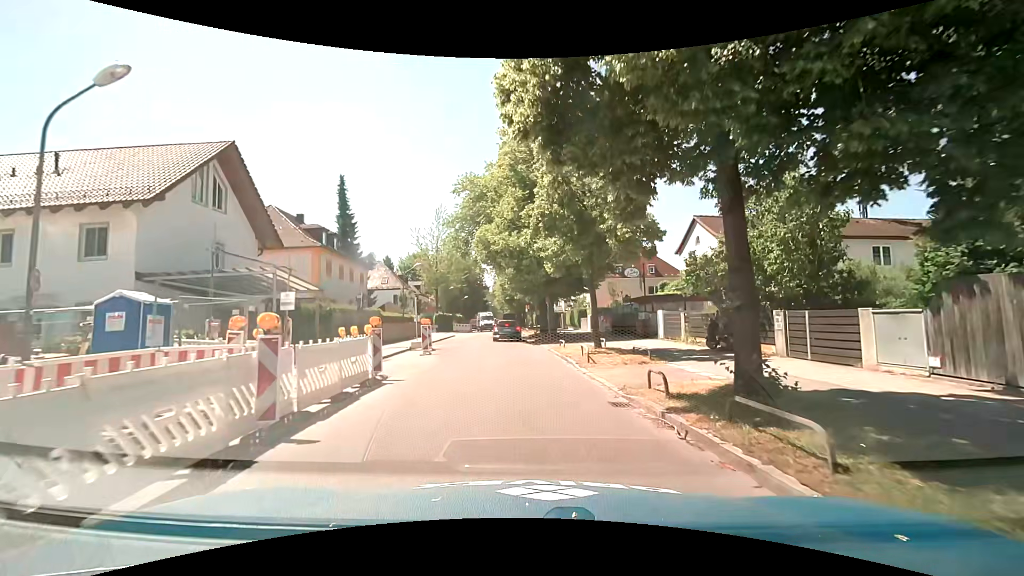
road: tertiary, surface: asphalt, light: Day
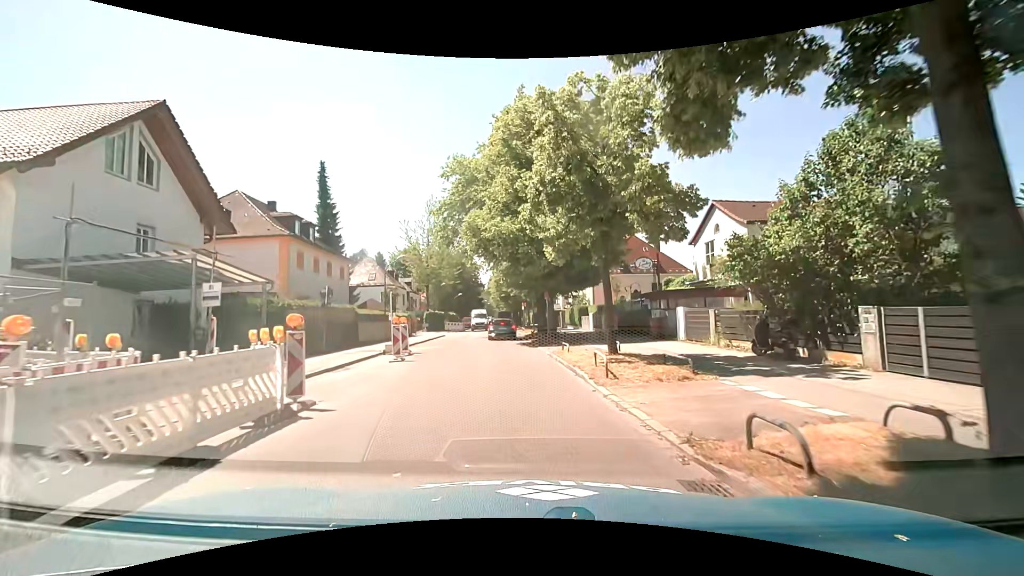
(0.0, +4.1) m; -1°
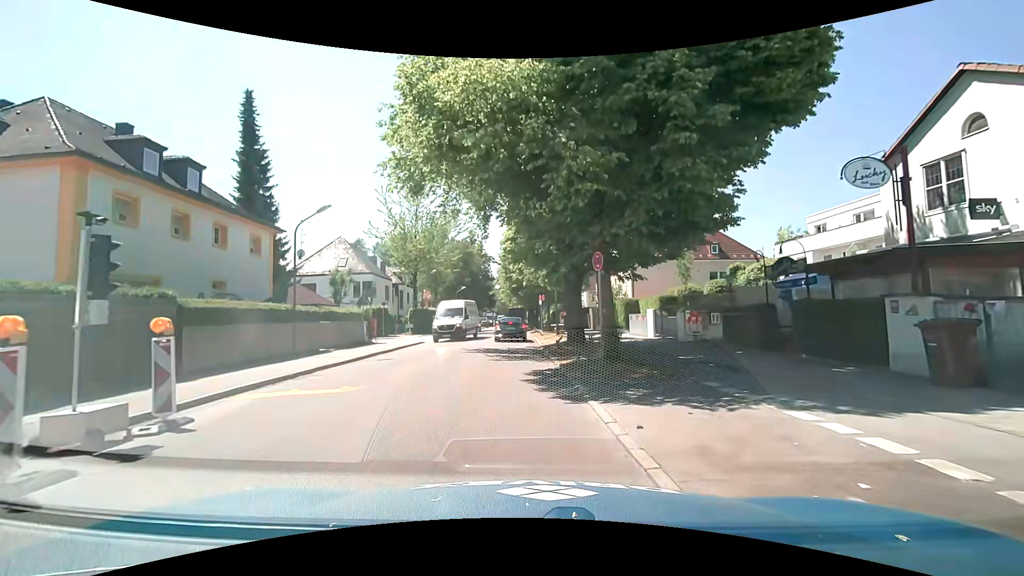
(0.0, +16.0) m; -1°
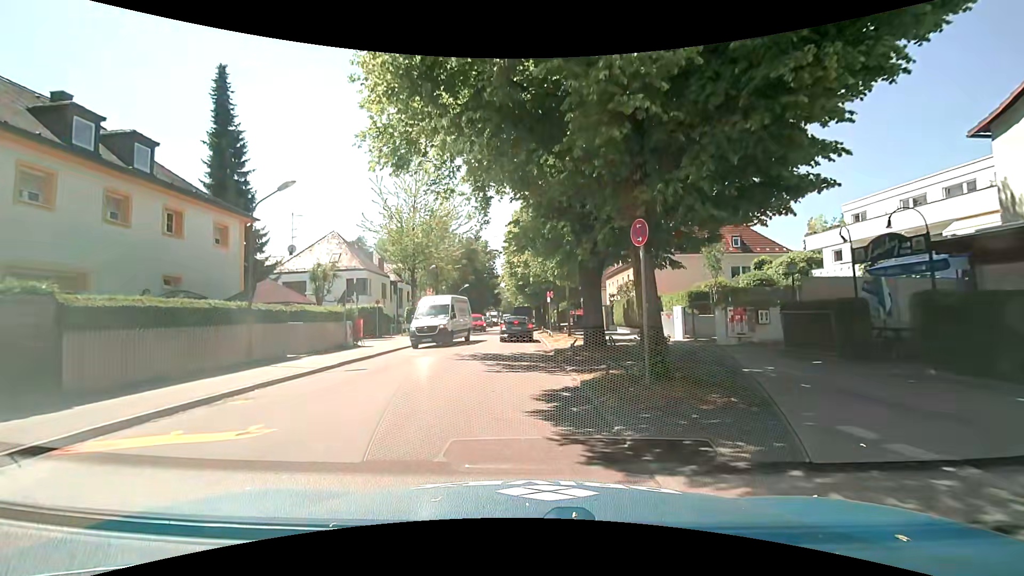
(0.0, +3.7) m; -1°
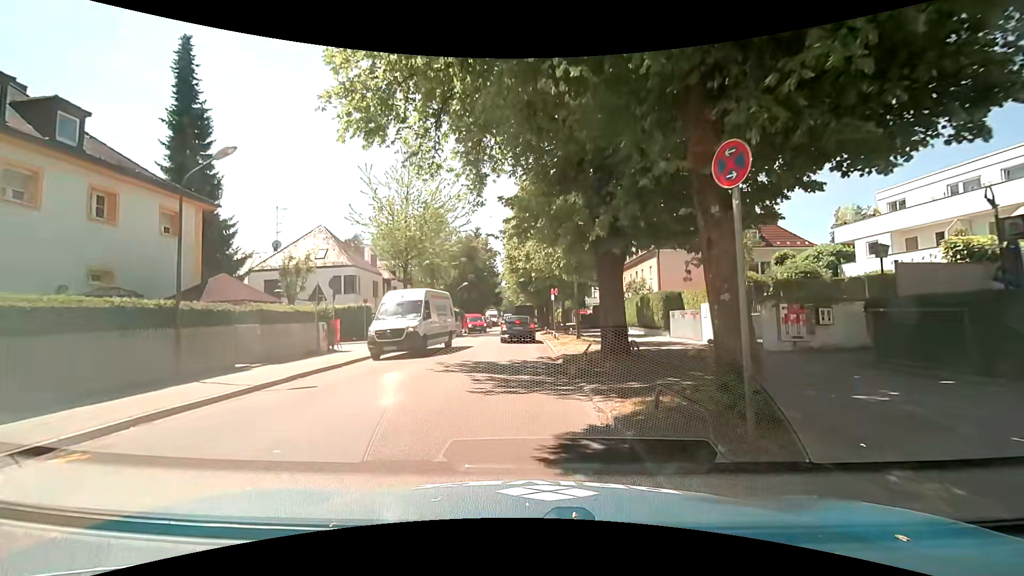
(0.0, +3.5) m; 0°
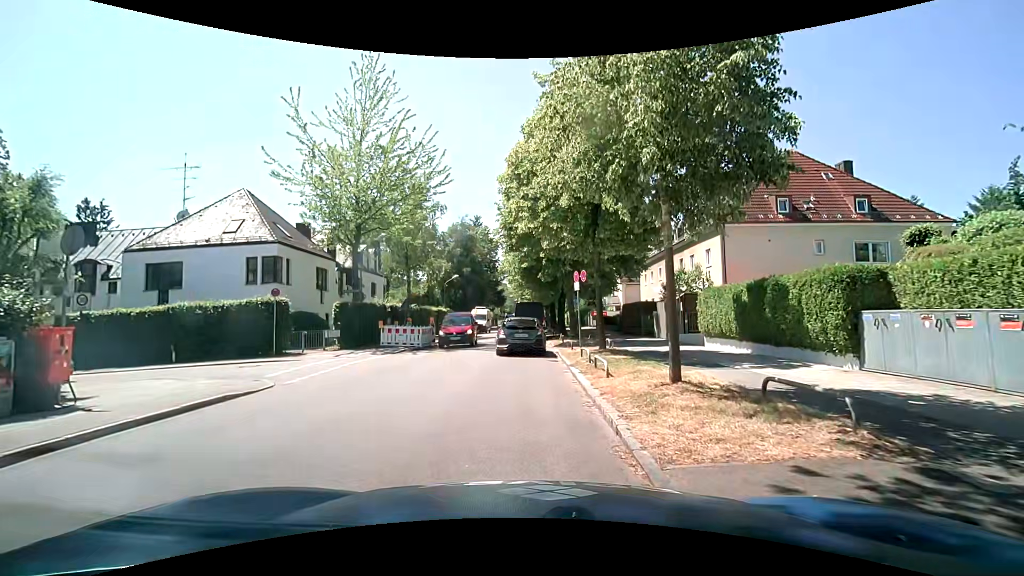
(-0.1, +13.7) m; -1°
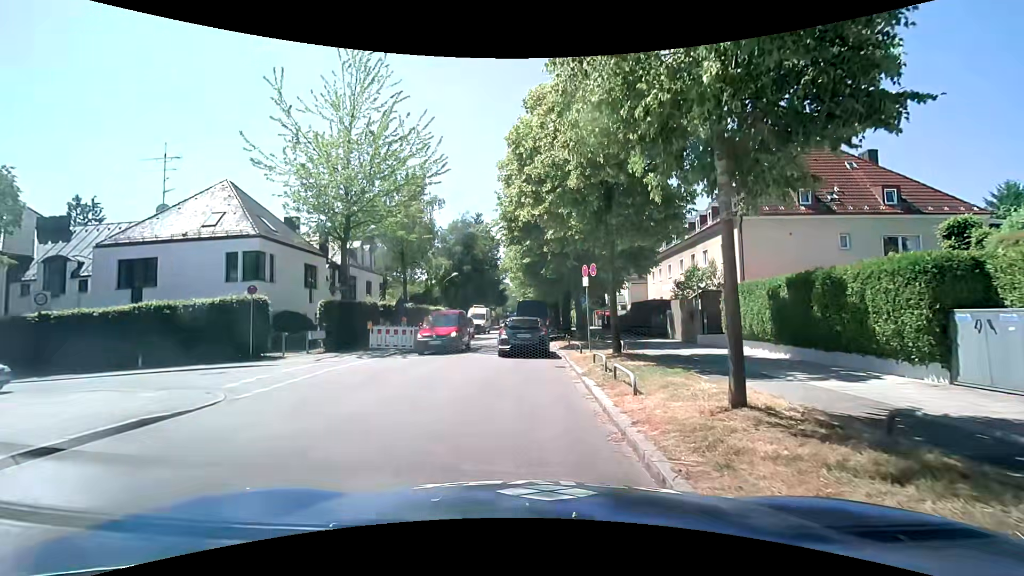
(0.0, +2.2) m; -2°
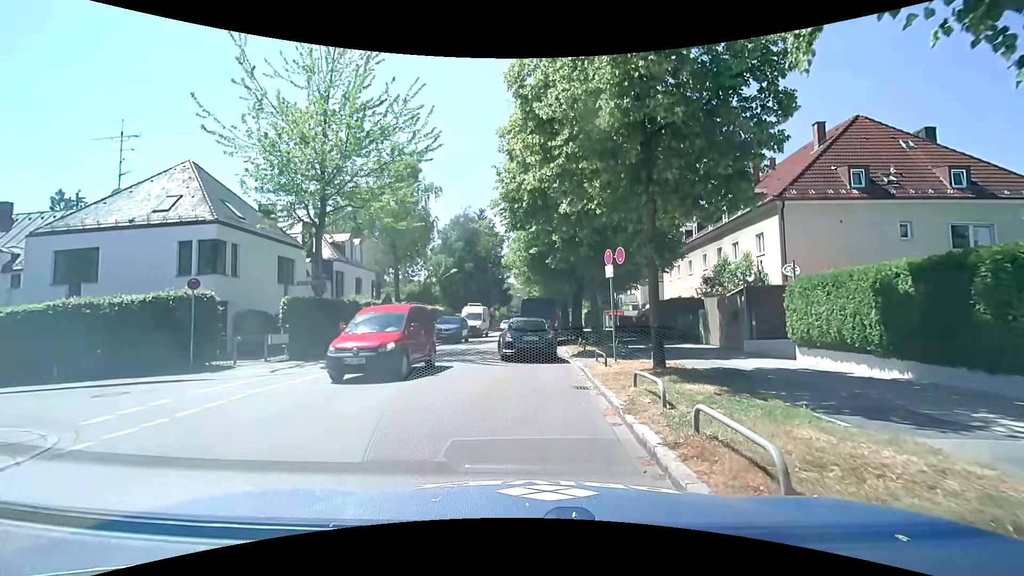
(+0.1, +4.1) m; 0°
